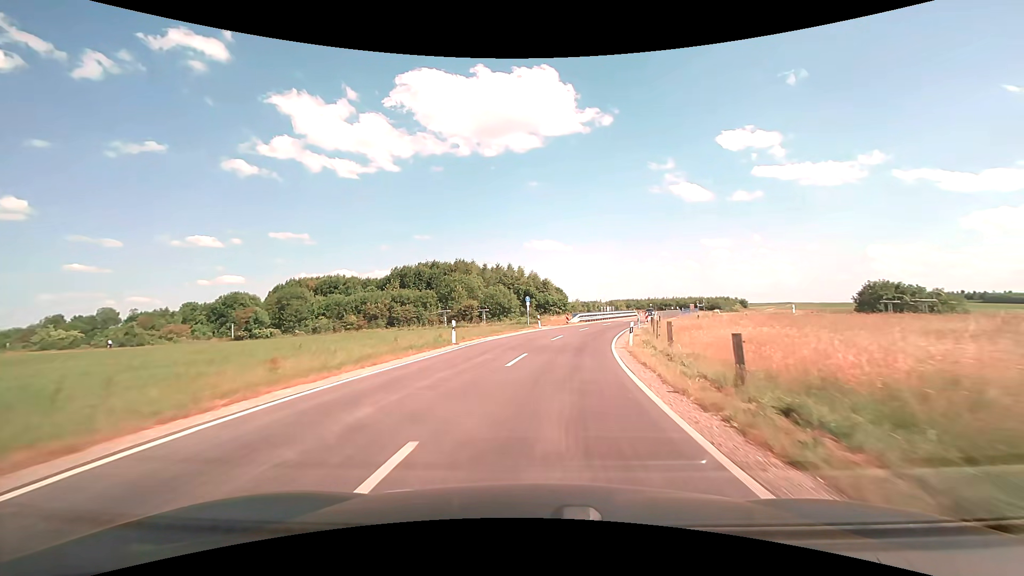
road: unclassified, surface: asphalt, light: Day
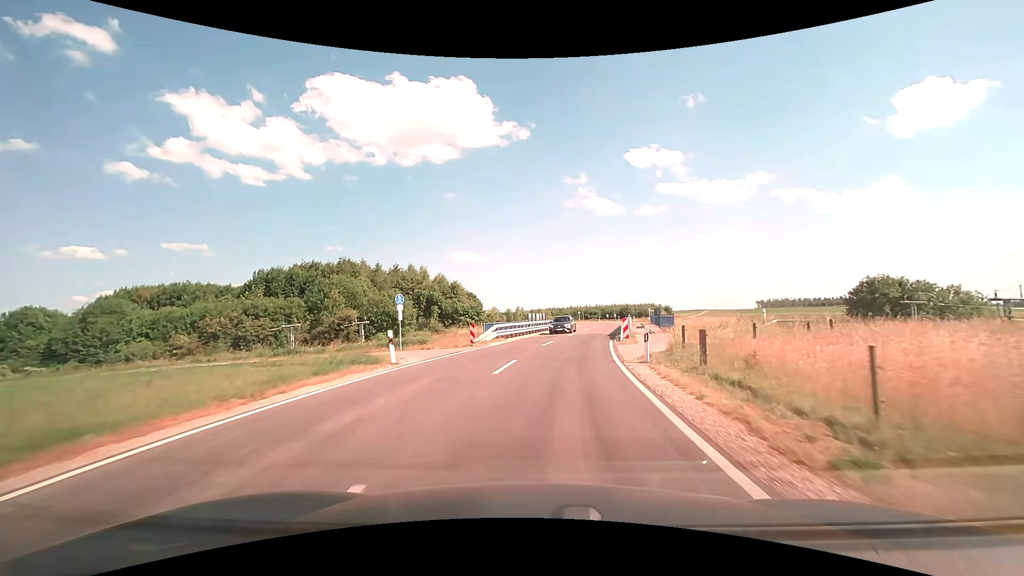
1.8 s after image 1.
(+2.1, +25.1) m; +10°
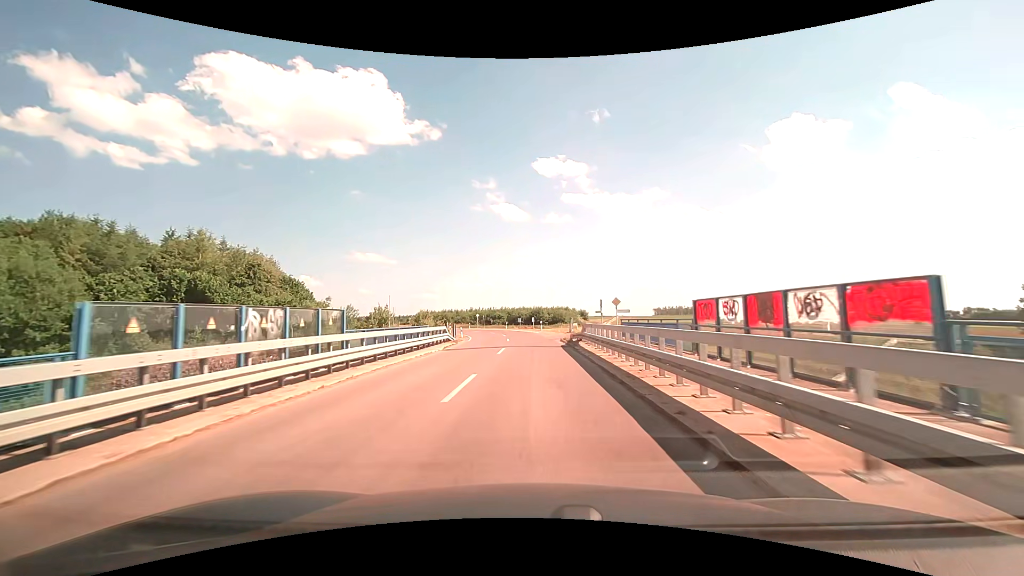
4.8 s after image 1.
(+4.2, +39.4) m; +11°
(0, +10) (0, +20) (0, +30) (0, +40) (-1, +50) (-3, +60) (-5, +70) (-9, +79) (-12, +88) (-16, +97) m
